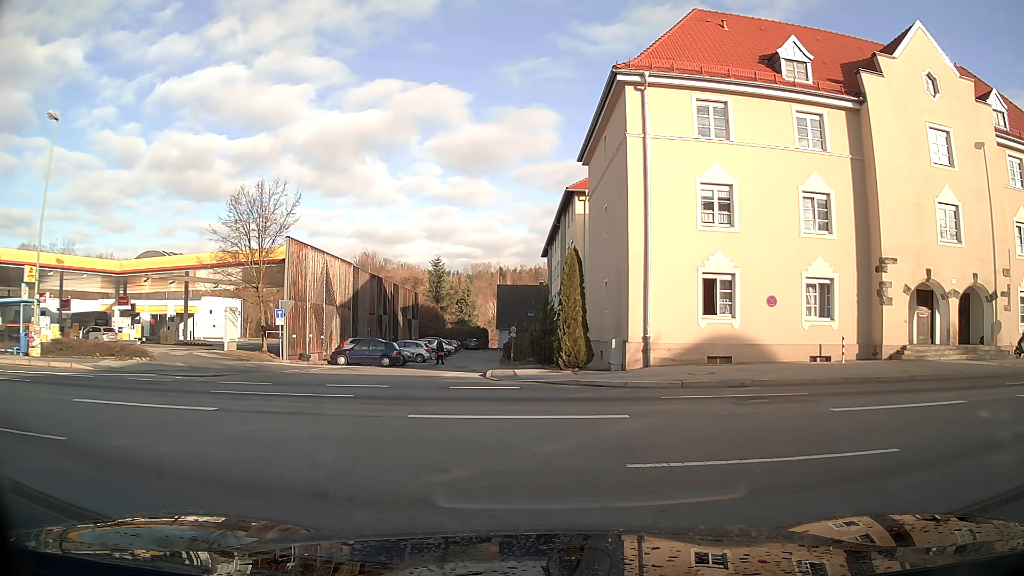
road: residential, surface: asphalt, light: Day
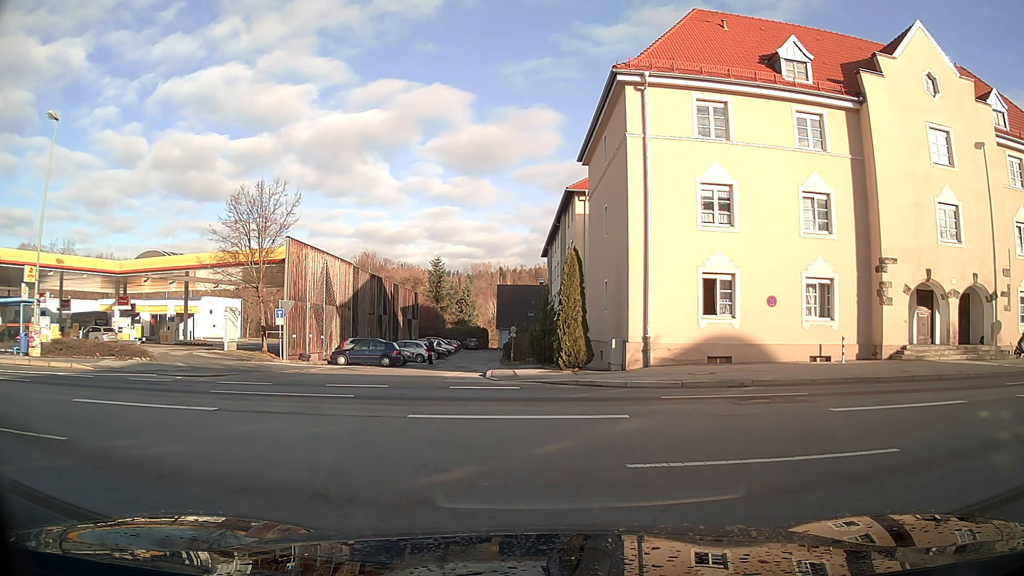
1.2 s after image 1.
(0.0, 0.0) m; 0°
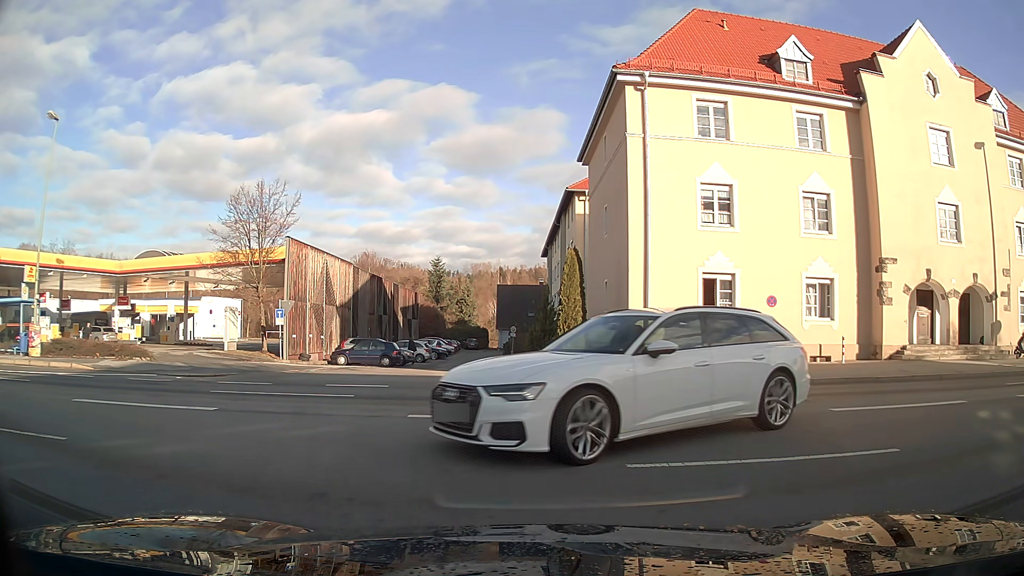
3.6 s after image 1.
(0.0, 0.0) m; 0°
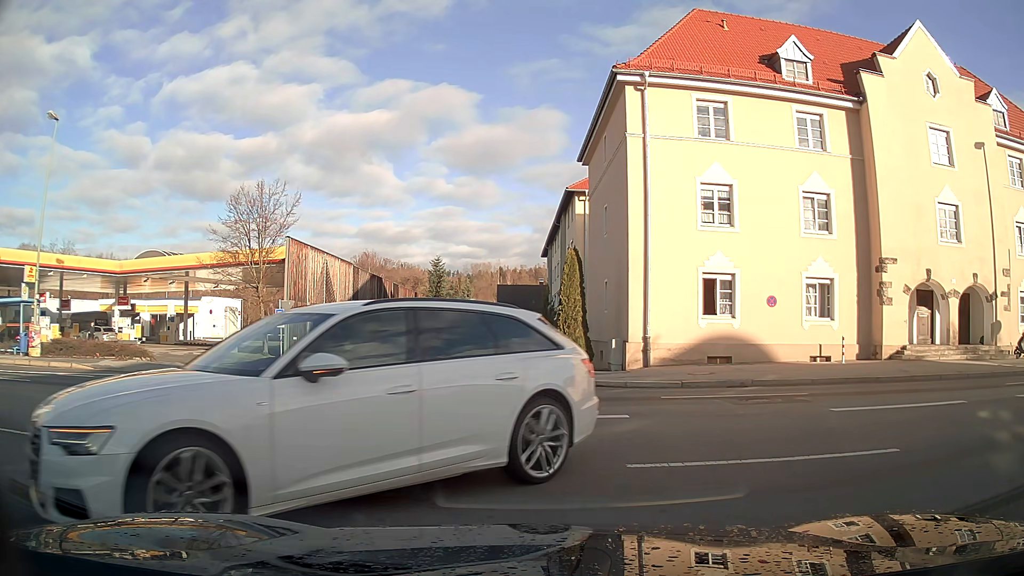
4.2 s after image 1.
(0.0, 0.0) m; 0°
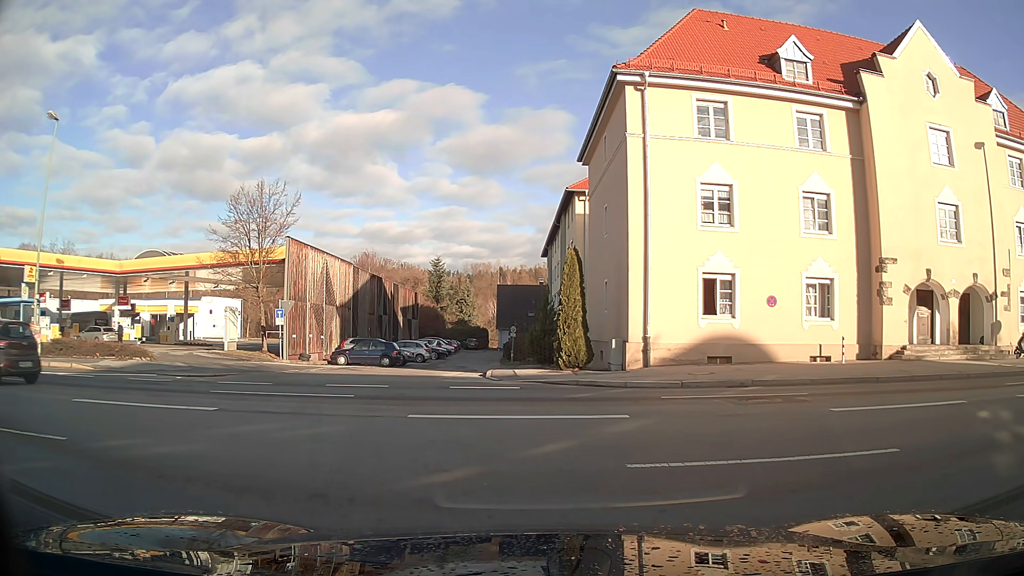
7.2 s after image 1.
(0.0, 0.0) m; 0°
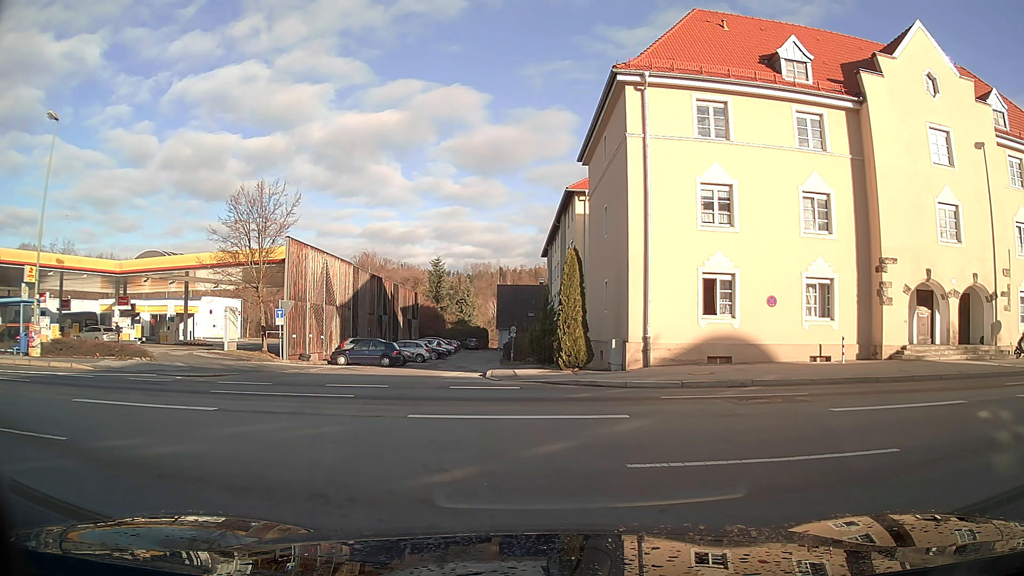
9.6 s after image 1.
(0.0, 0.0) m; 0°
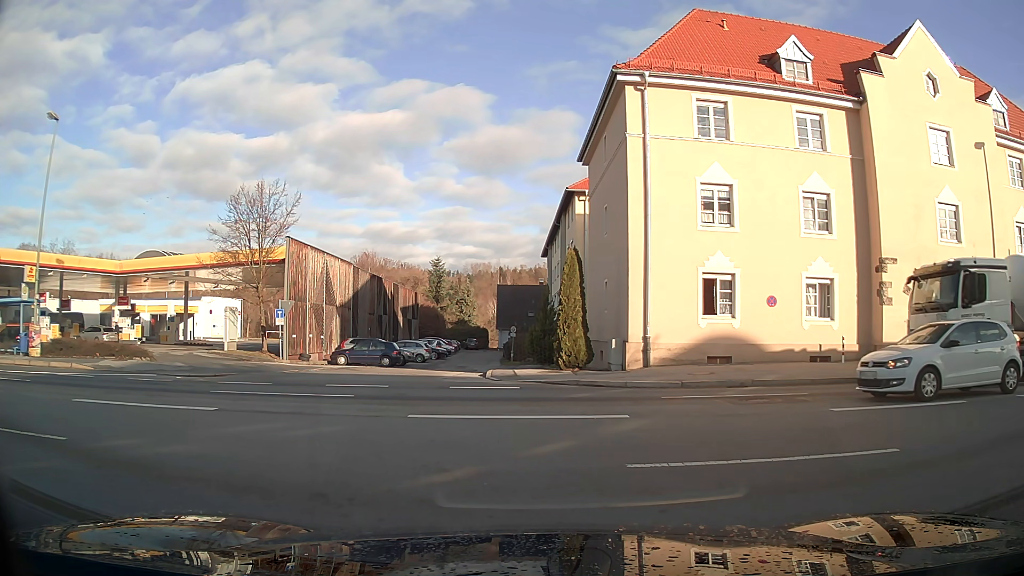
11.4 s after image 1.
(0.0, 0.0) m; 0°
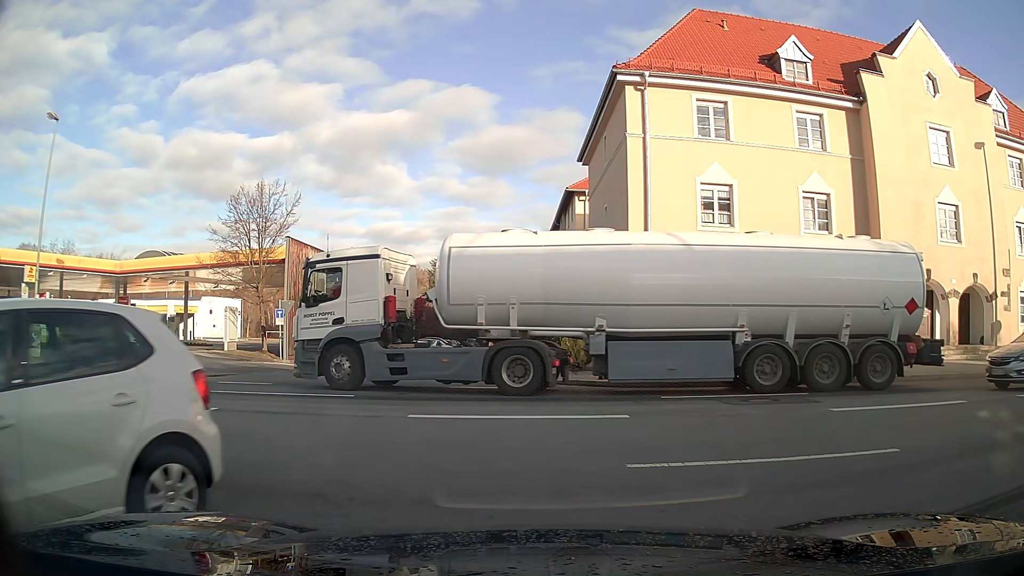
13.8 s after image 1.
(0.0, 0.0) m; 0°
